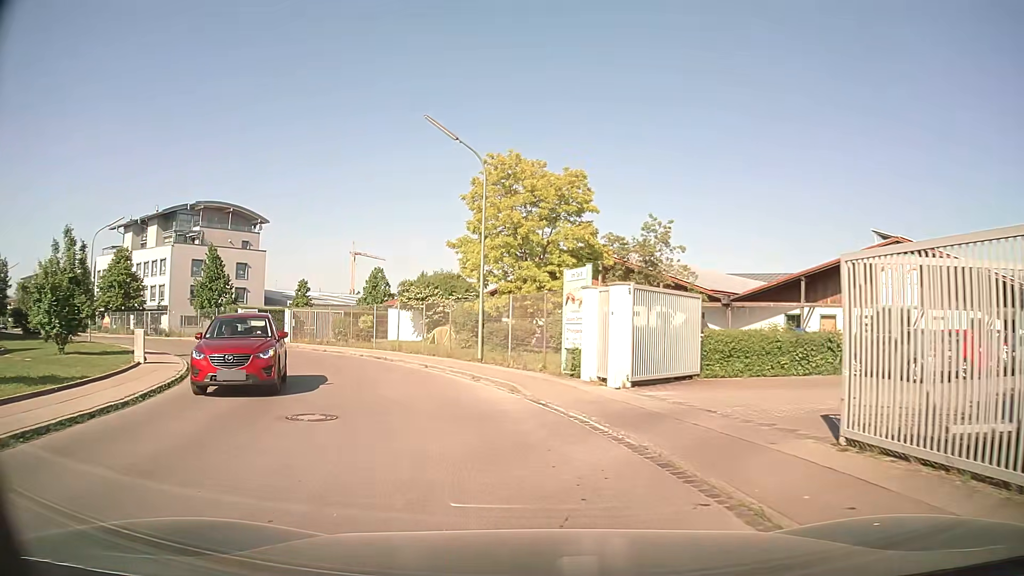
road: residential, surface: asphalt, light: Day
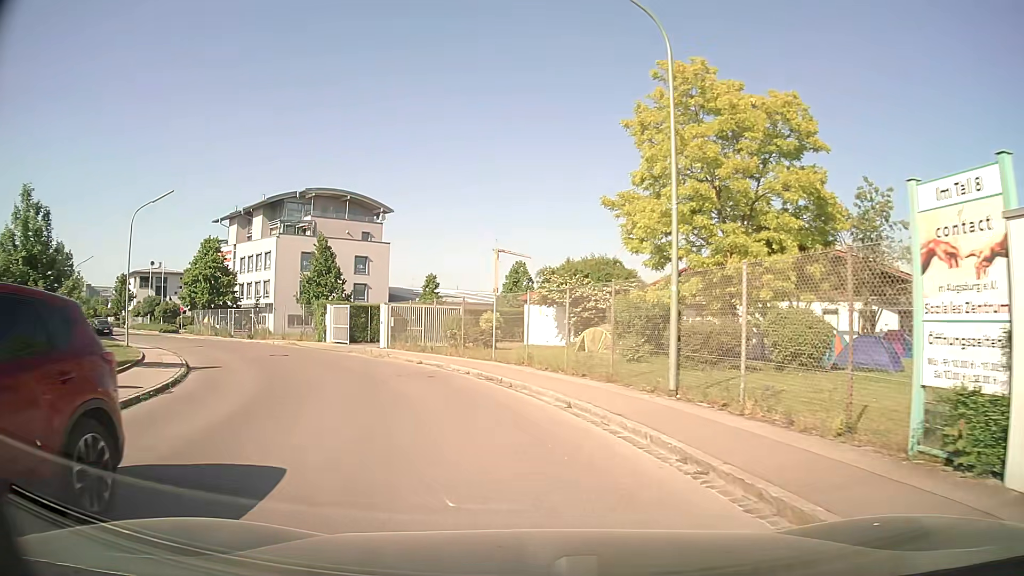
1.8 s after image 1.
(-1.0, +10.3) m; -12°
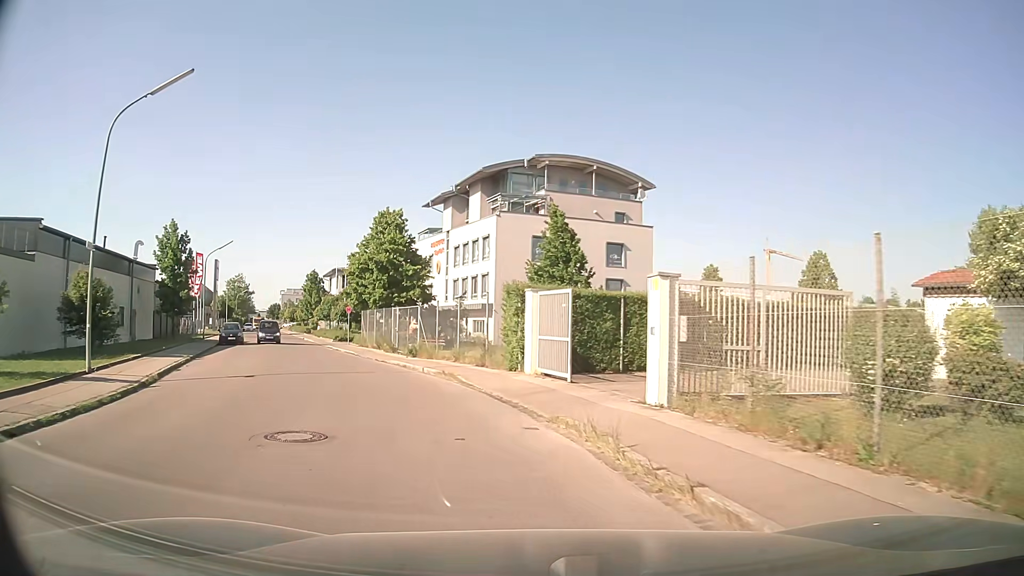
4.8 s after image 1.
(-3.8, +19.3) m; -21°
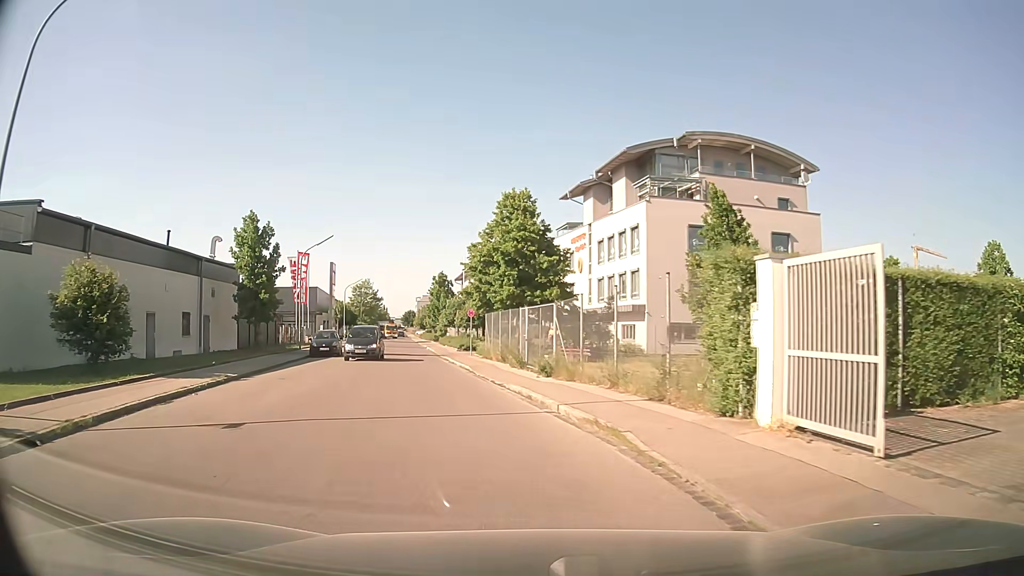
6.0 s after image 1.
(-0.9, +8.0) m; -13°
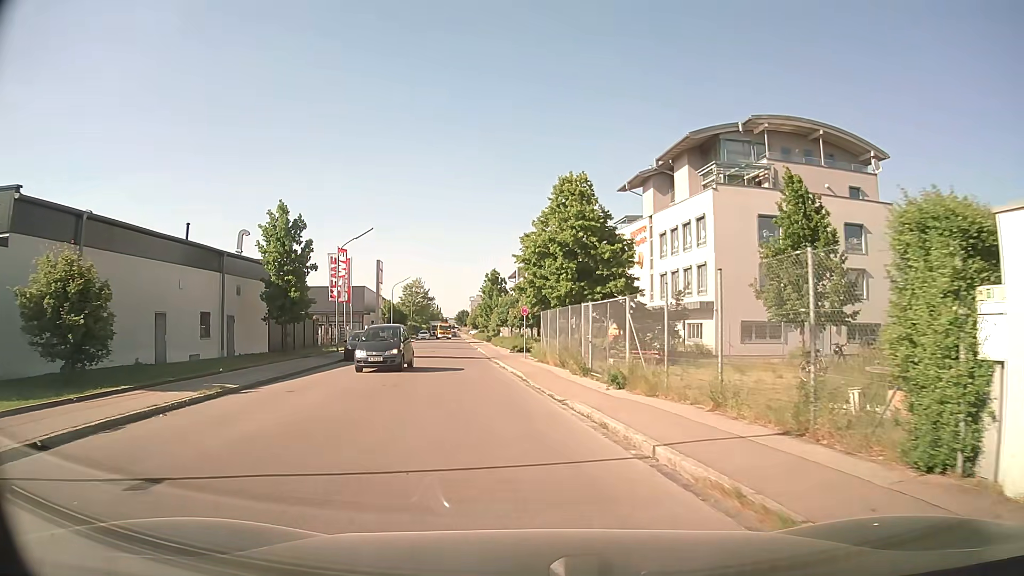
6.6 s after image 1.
(-0.2, +3.7) m; -5°
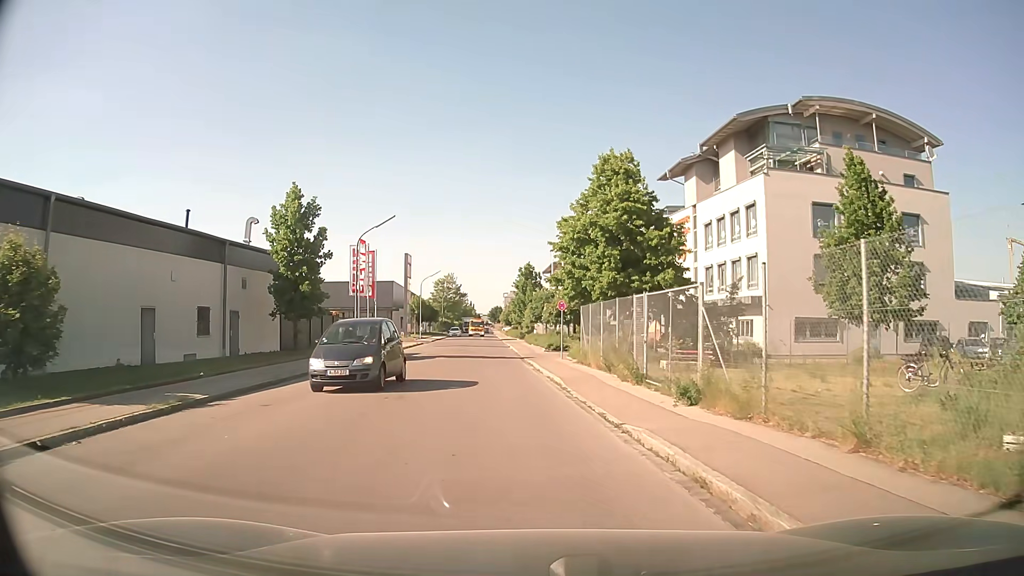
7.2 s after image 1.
(-0.1, +3.6) m; -3°
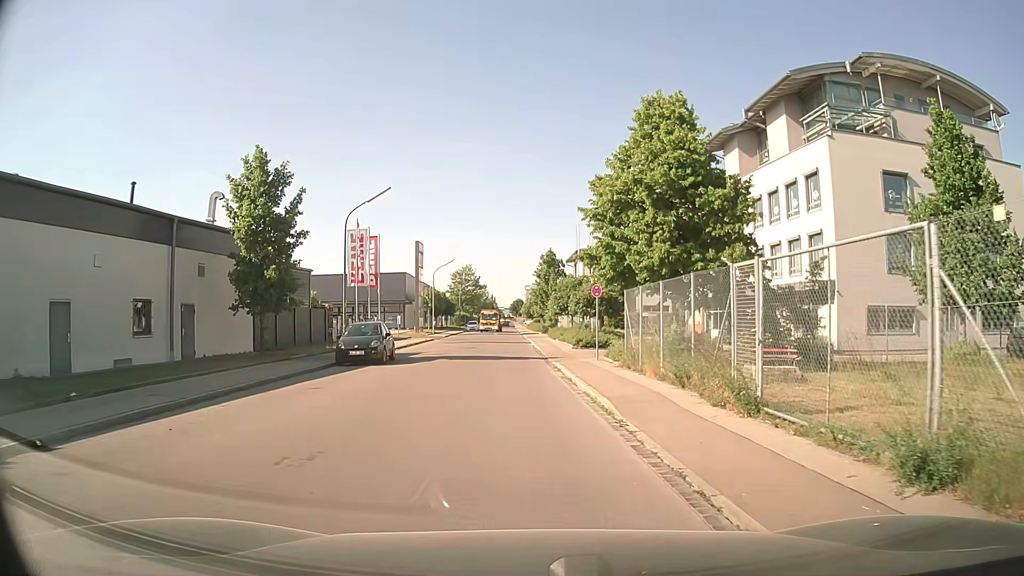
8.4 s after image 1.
(-0.1, +6.6) m; -2°
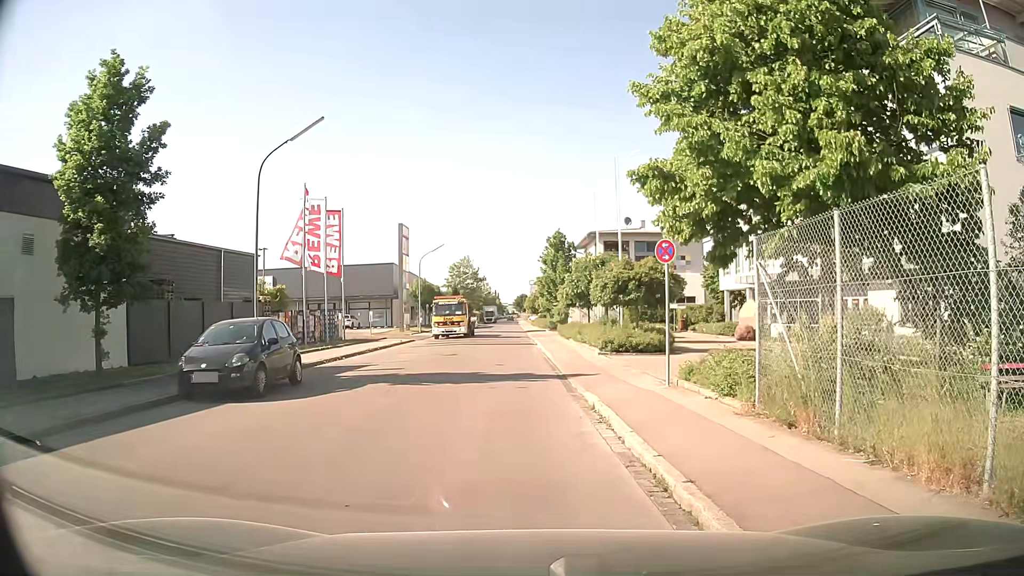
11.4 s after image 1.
(-0.1, +10.7) m; -1°
(-1, +10) (-1, +20) (-2, +30) (-2, +40) (-2, +50) (-2, +60) (-3, +70) (-3, +80) (-3, +90) (-3, +100) m
